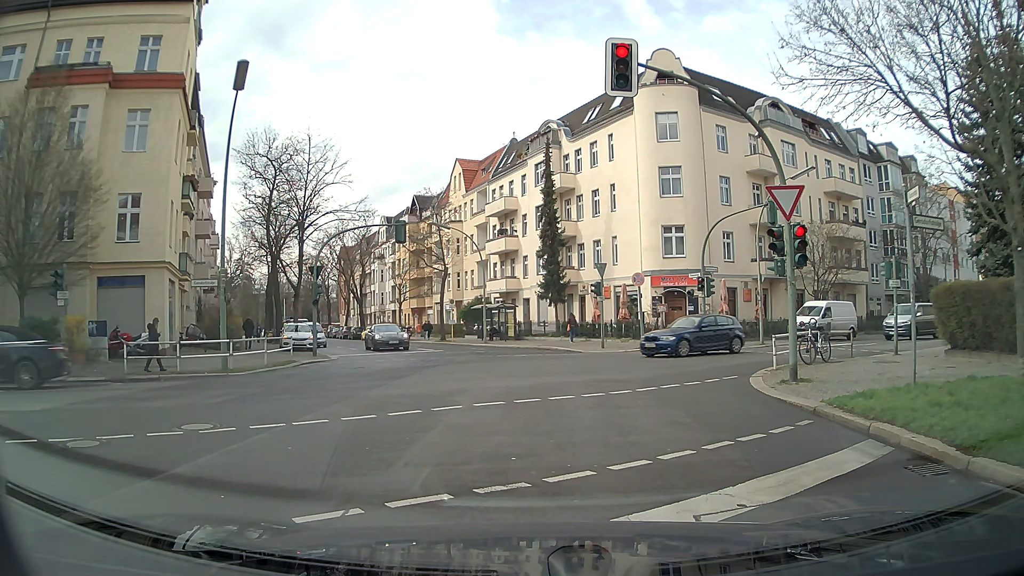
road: tertiary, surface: asphalt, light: Day
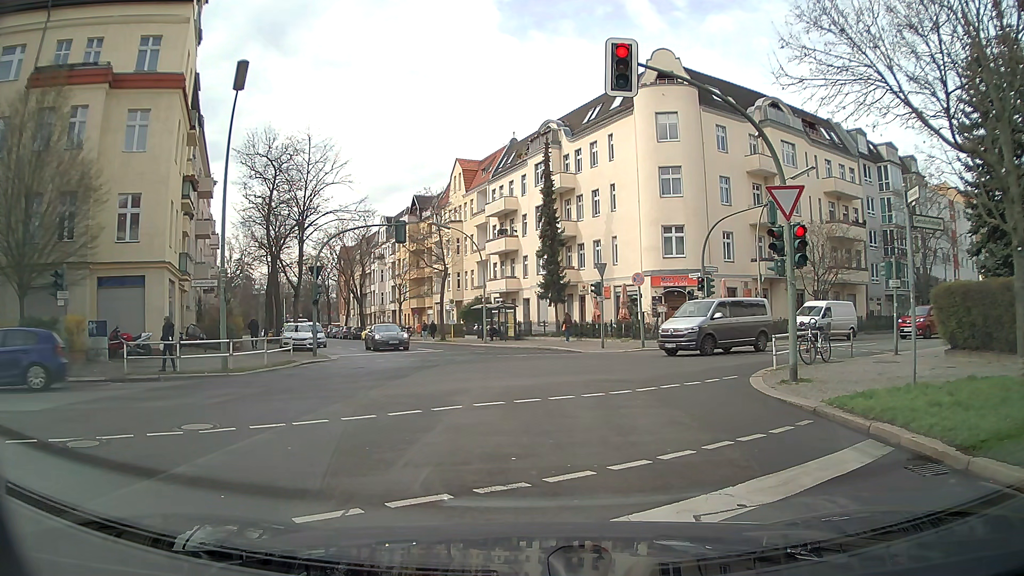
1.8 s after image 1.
(0.0, 0.0) m; 0°
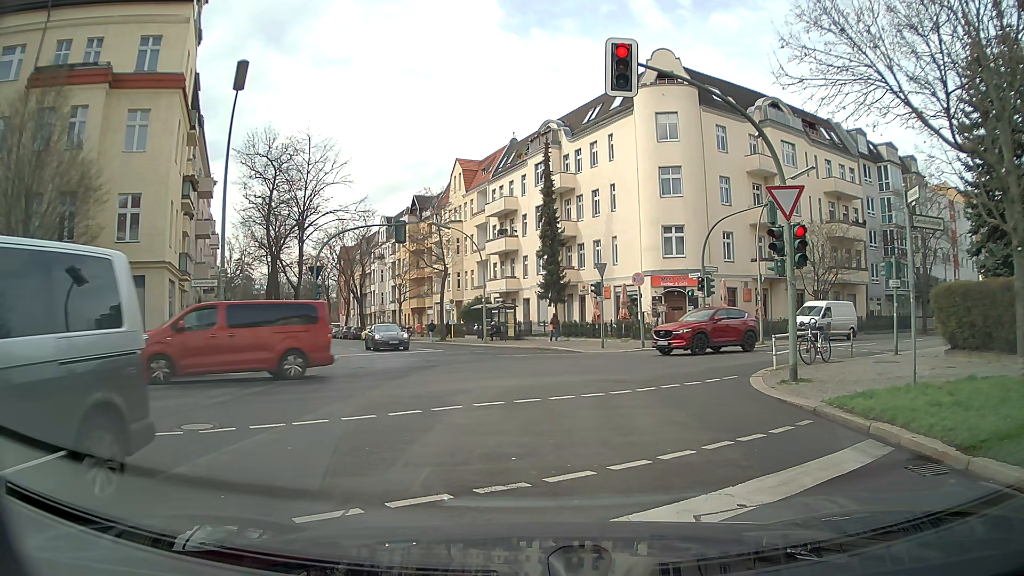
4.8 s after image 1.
(0.0, 0.0) m; 0°
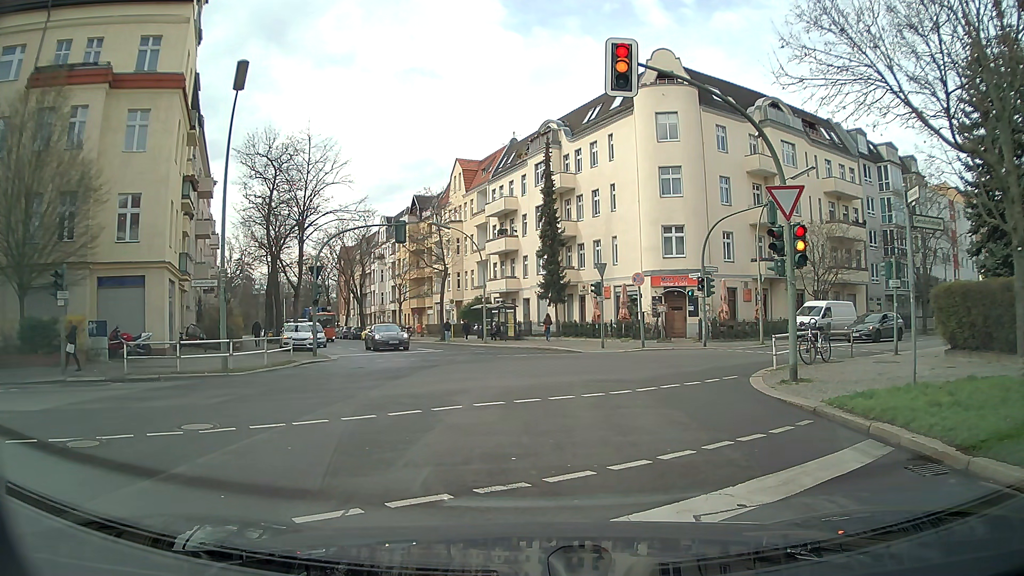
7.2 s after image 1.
(0.0, 0.0) m; 0°
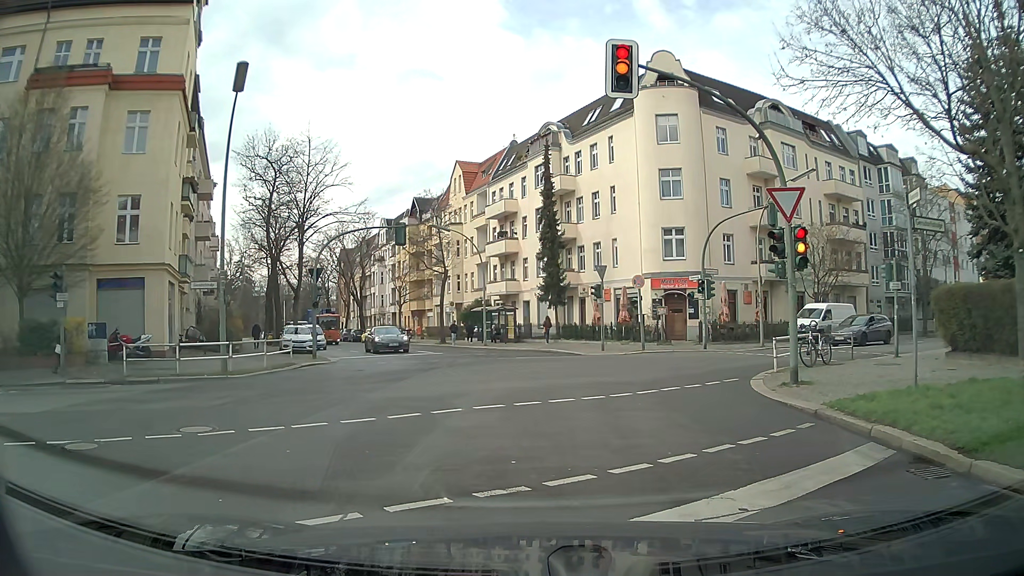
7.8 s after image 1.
(0.0, 0.0) m; 0°
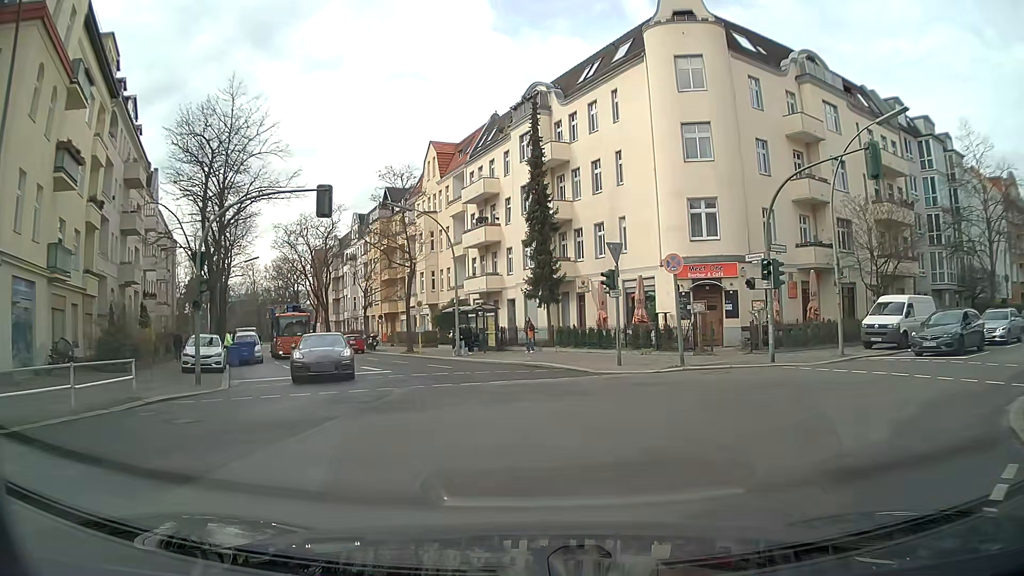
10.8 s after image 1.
(+0.3, +10.4) m; +2°
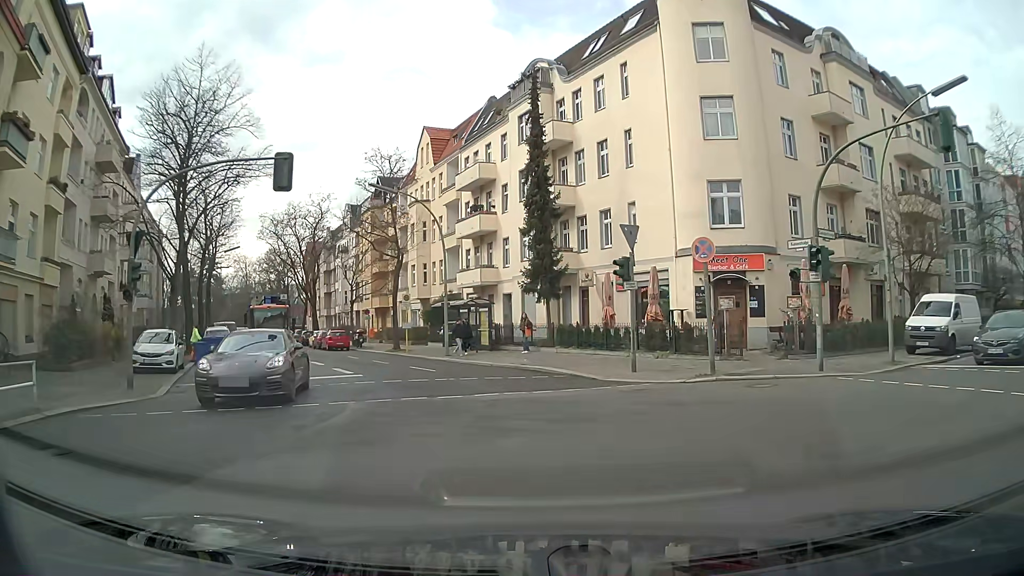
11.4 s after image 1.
(0.0, +3.7) m; +1°
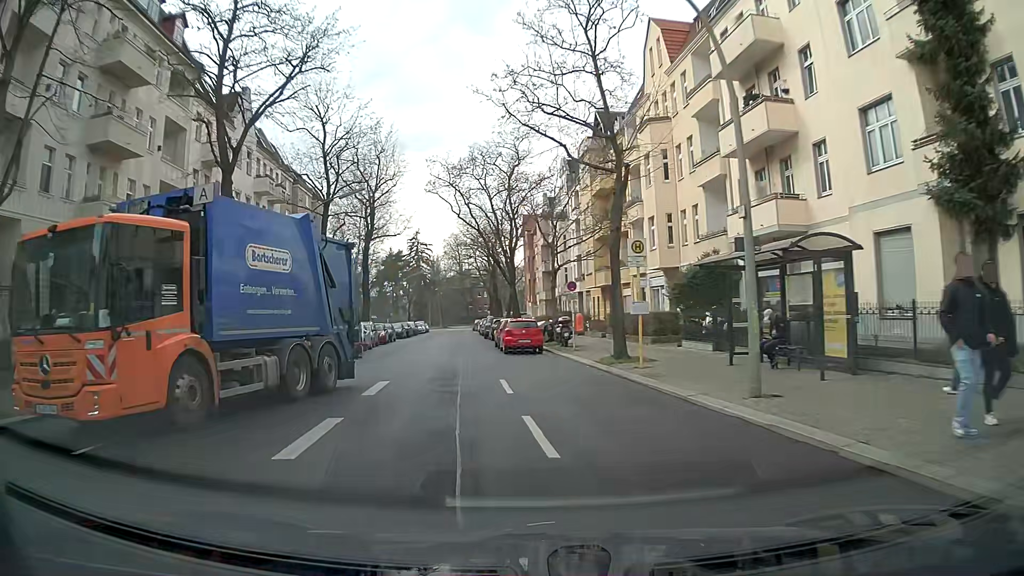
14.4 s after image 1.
(-3.0, +20.8) m; -20°
(-1, +10) (-2, +20) (-3, +30) (-5, +40) (-6, +50) (-7, +60) (-8, +70) (-9, +79) (-10, +89) (-11, +99) m
